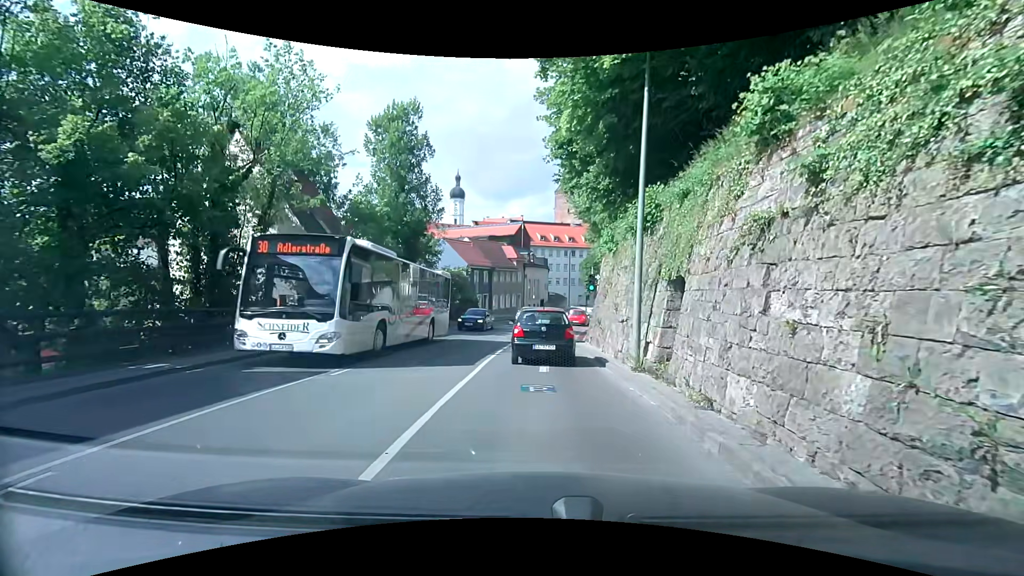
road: secondary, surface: asphalt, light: Day
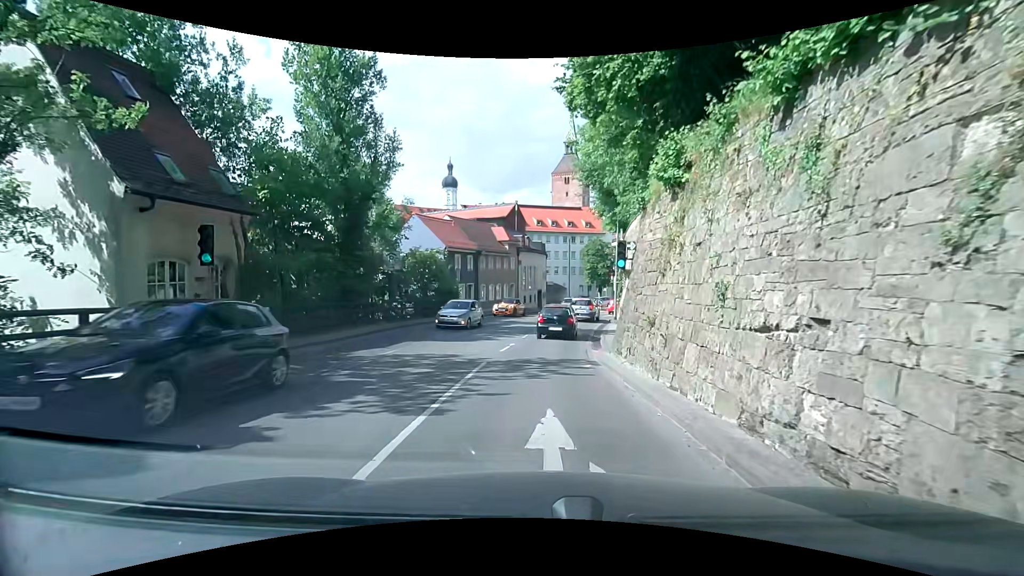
(+0.4, +9.7) m; +3°
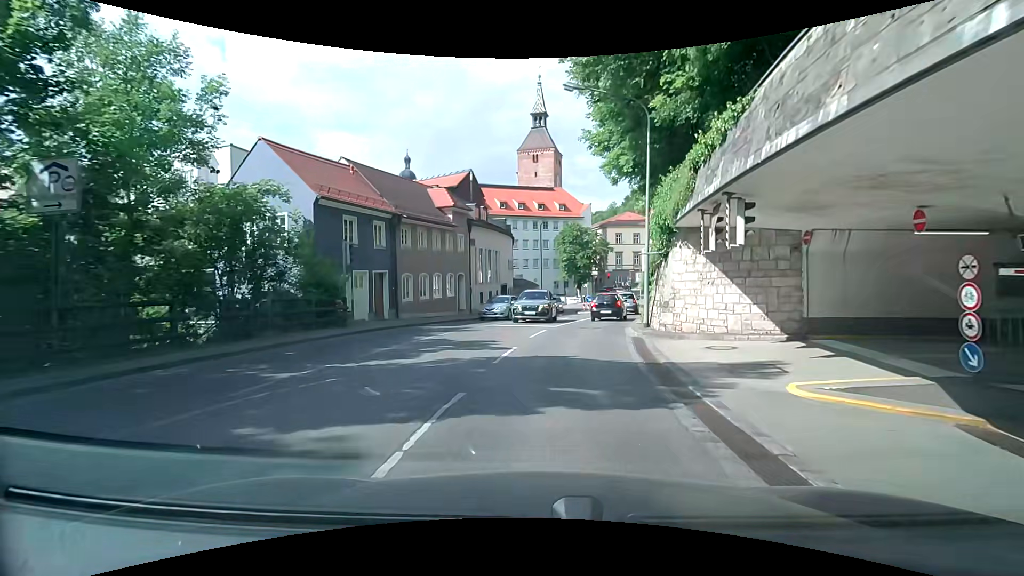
(+0.1, +18.0) m; +4°
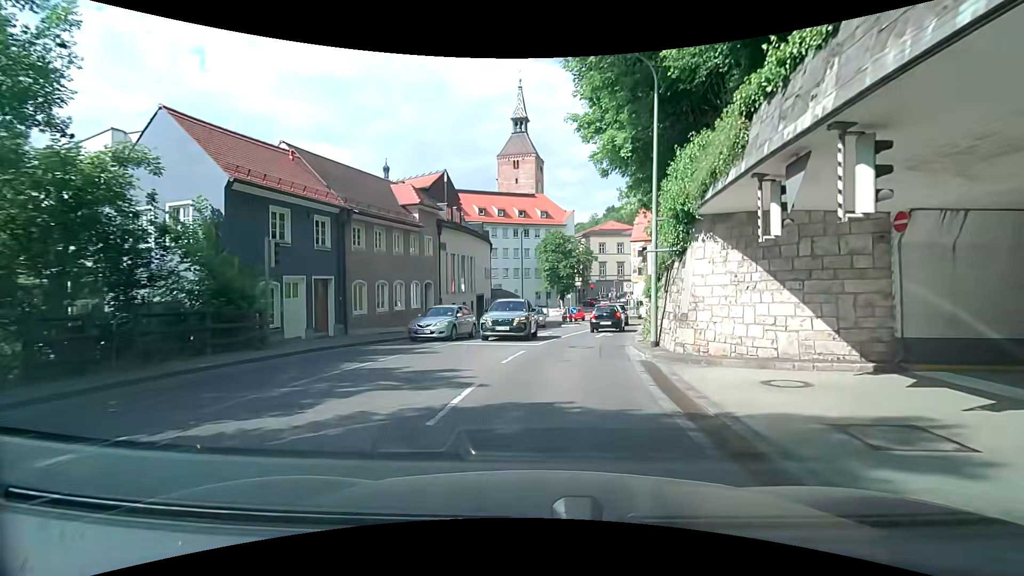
(+0.1, +4.3) m; +2°
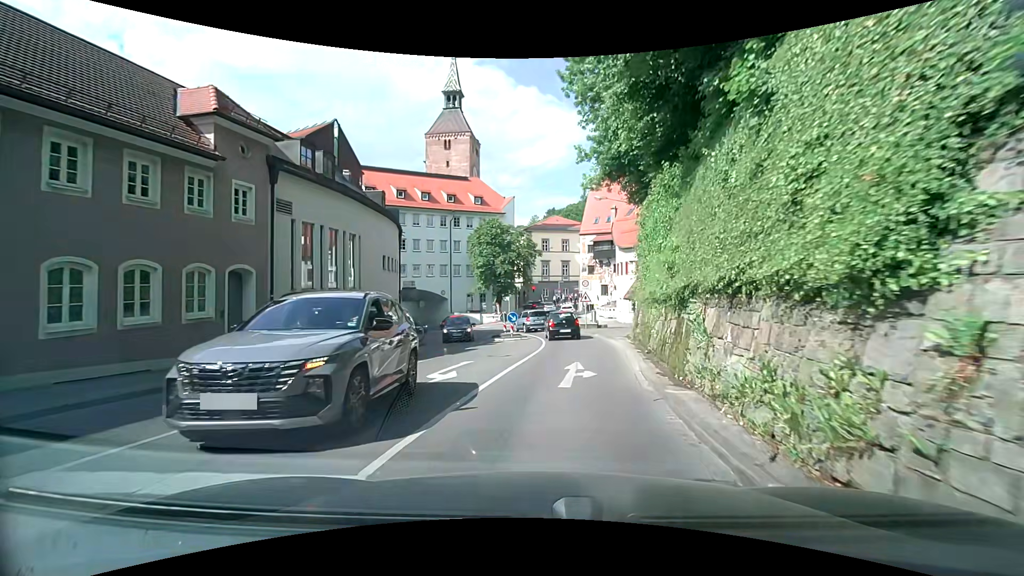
(+0.8, +13.0) m; +6°
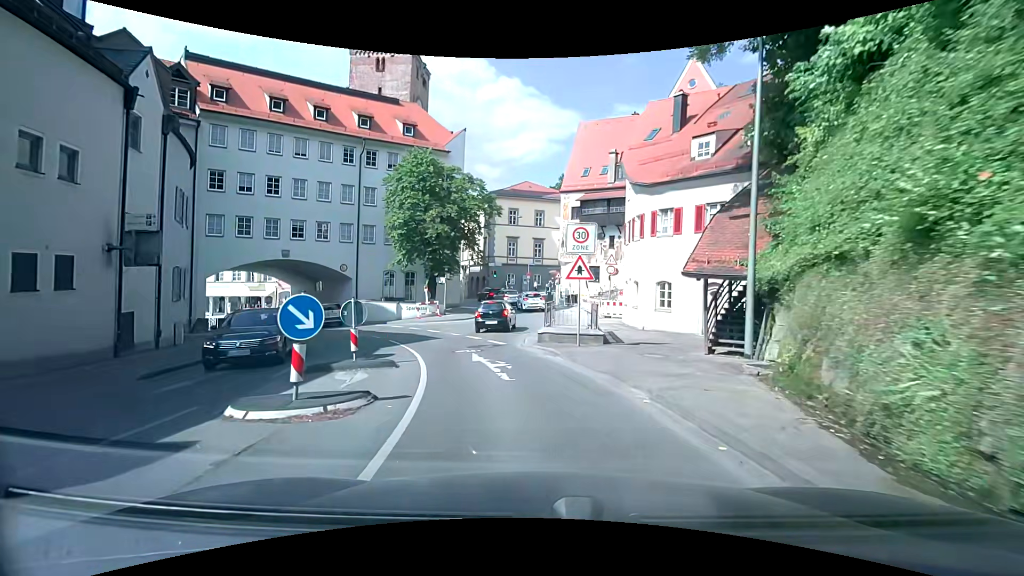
(+1.4, +21.1) m; +3°
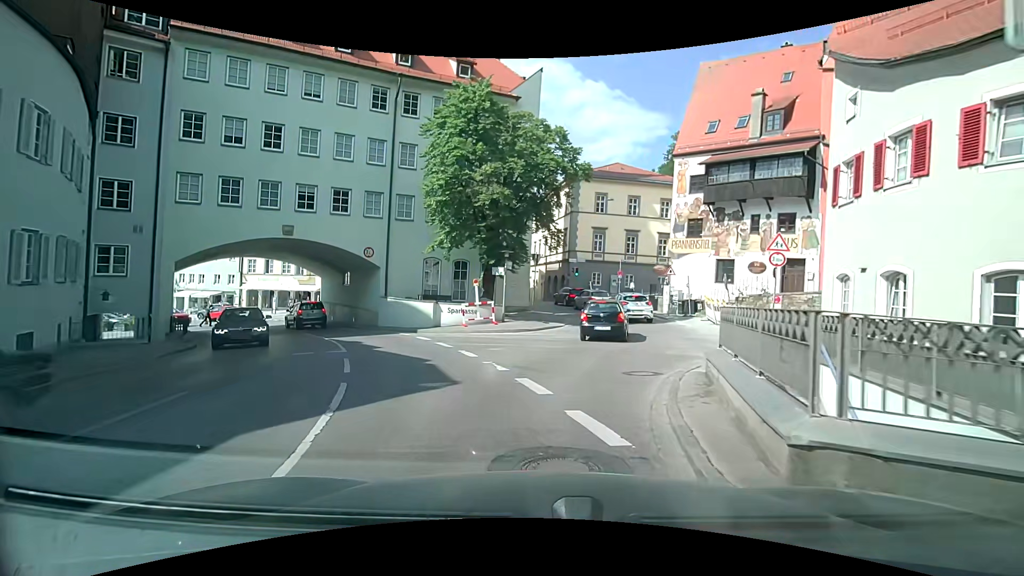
(-0.7, +11.5) m; -7°
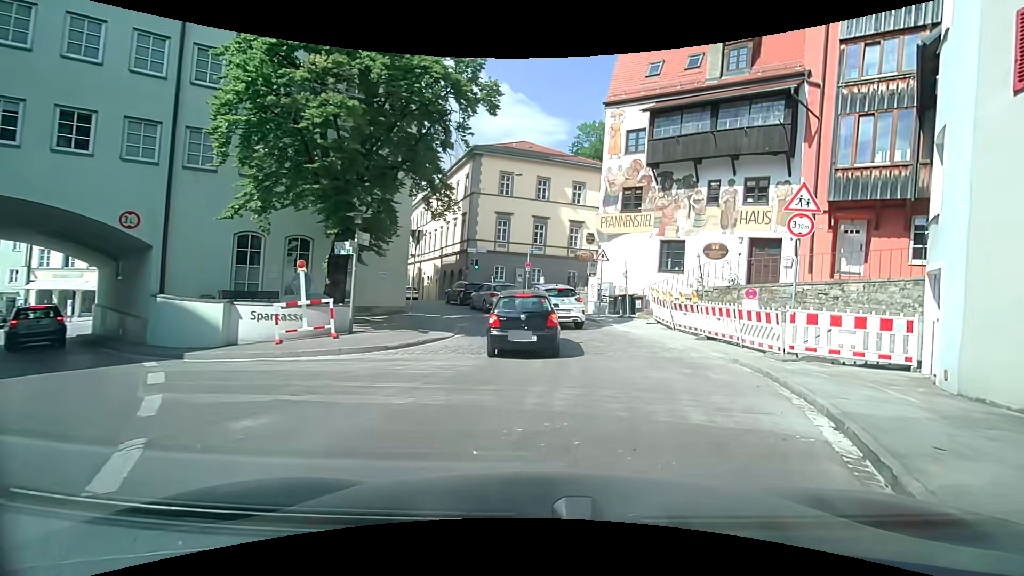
(+0.4, +9.0) m; +10°
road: residential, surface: sett
